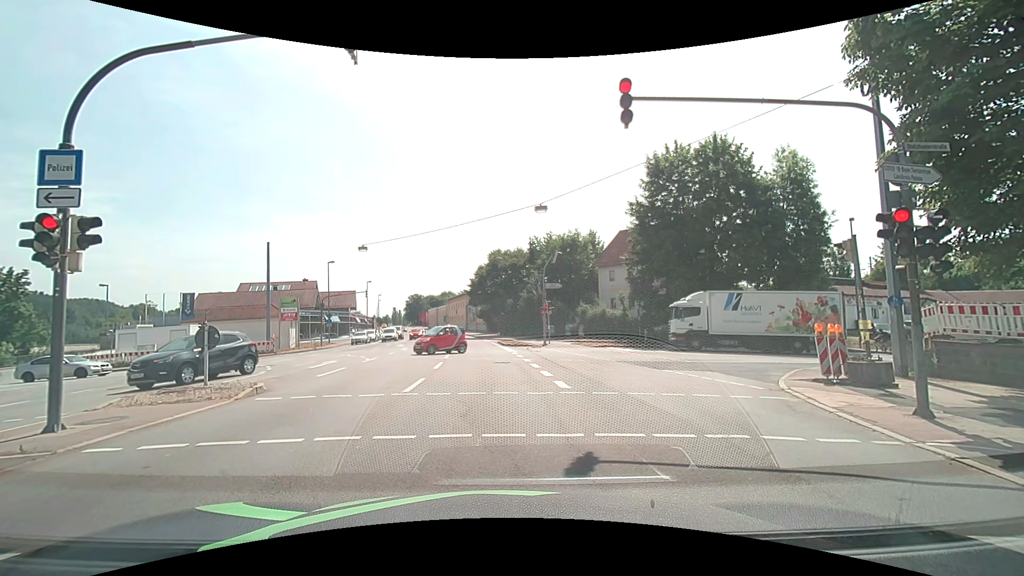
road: primary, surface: asphalt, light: Day
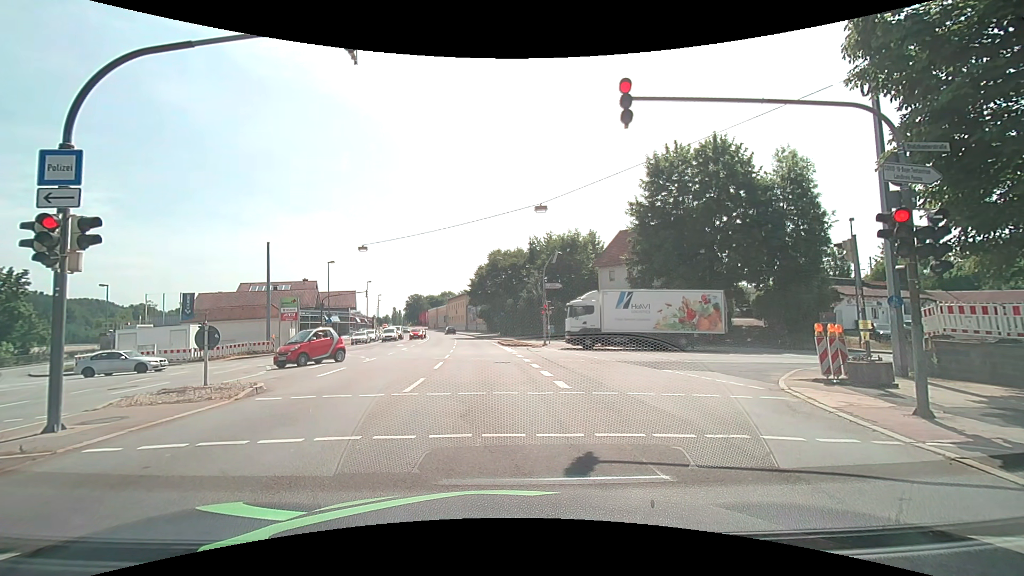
(0.0, 0.0) m; 0°
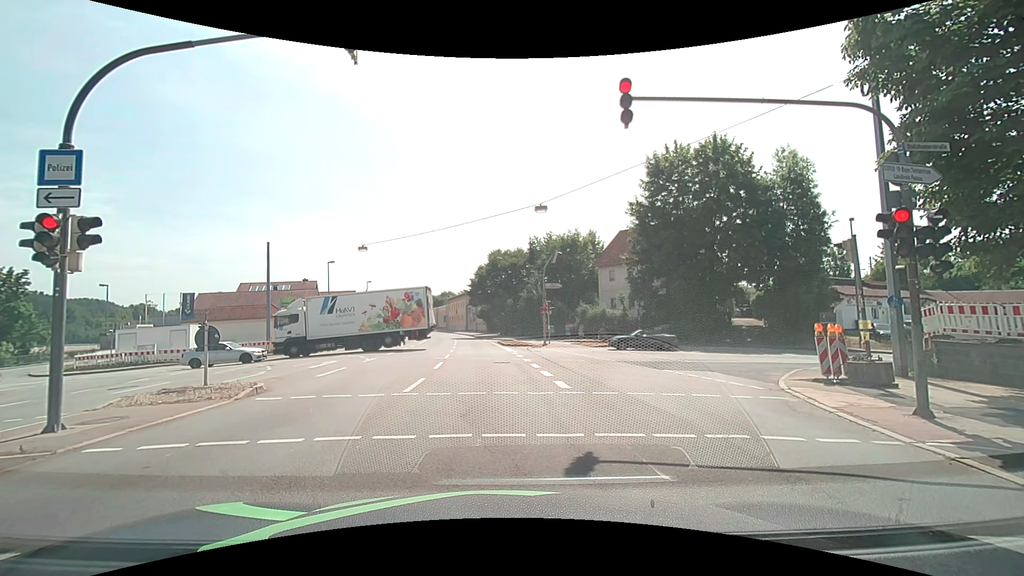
(0.0, 0.0) m; 0°
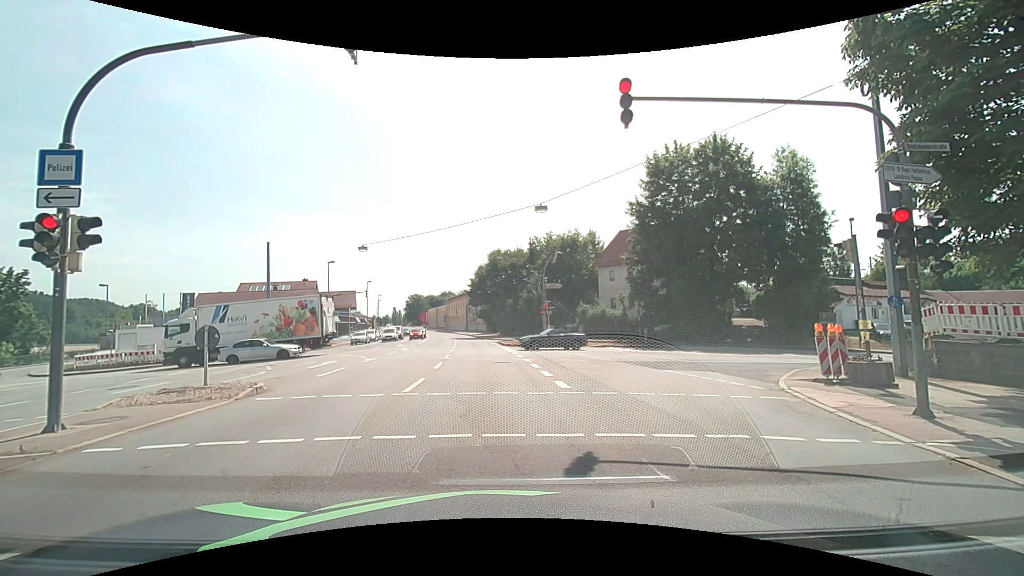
(0.0, 0.0) m; 0°
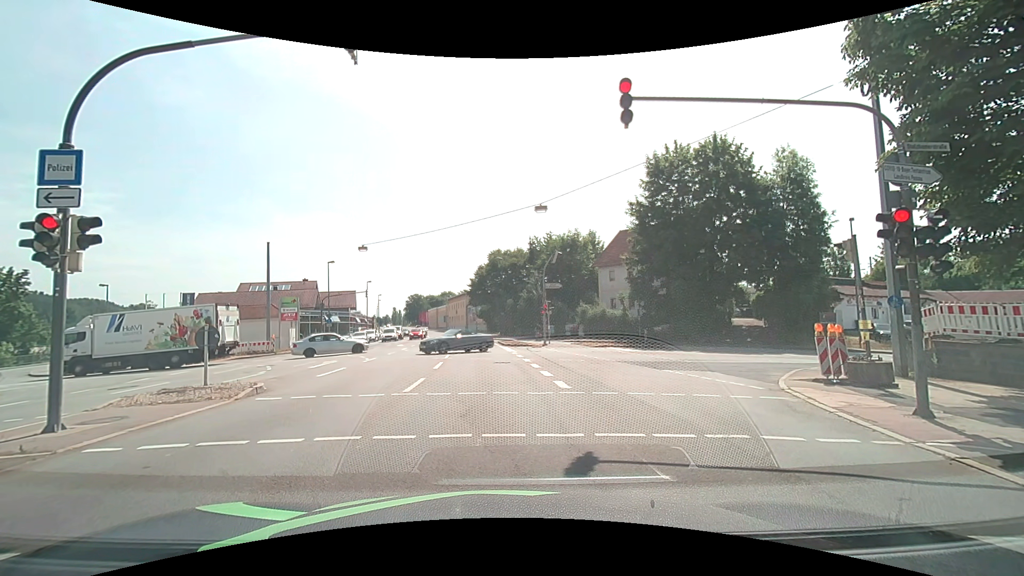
(0.0, 0.0) m; 0°
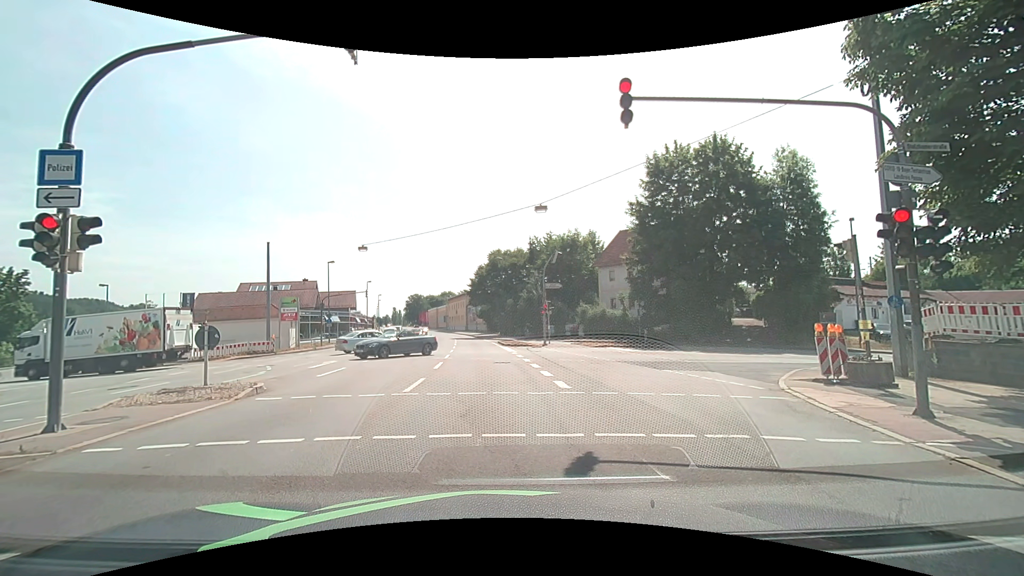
(0.0, 0.0) m; 0°
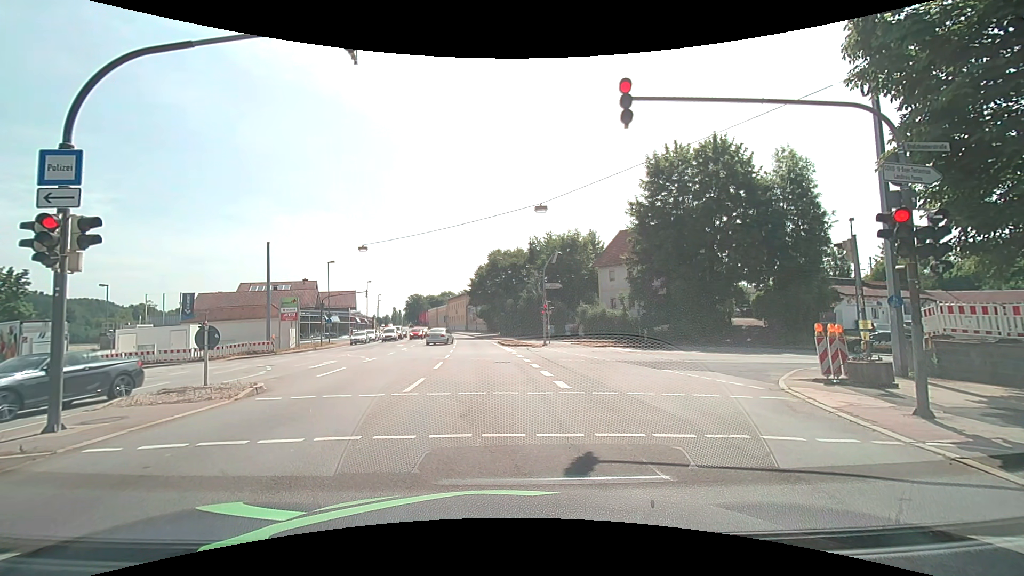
(0.0, 0.0) m; 0°
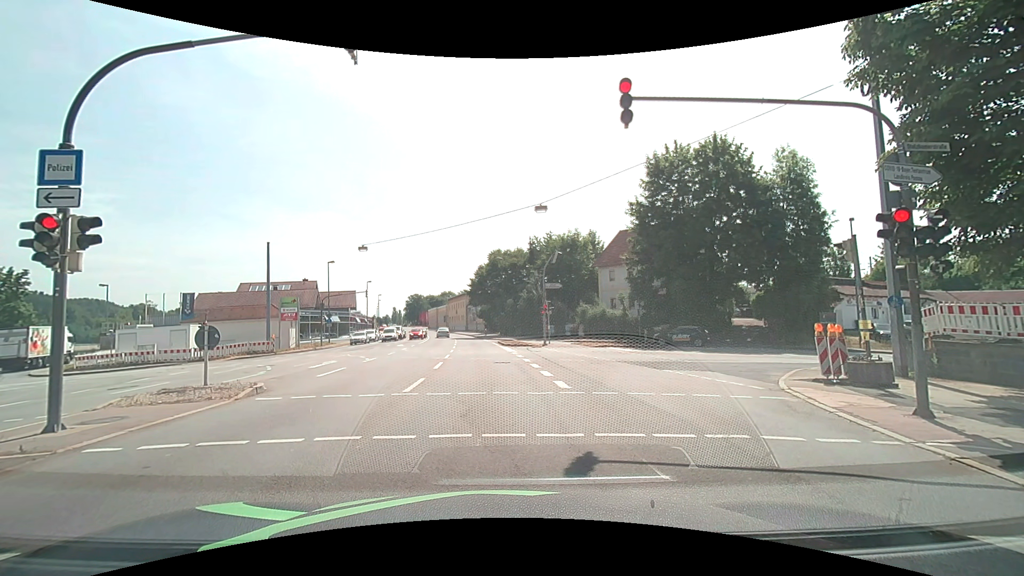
(0.0, 0.0) m; 0°
(0, +10) (-1, +20) (-1, +30) (-2, +40) (-3, +50) (-4, +60) (-5, +70) (-7, +80) (-9, +89) (-11, +99) m
